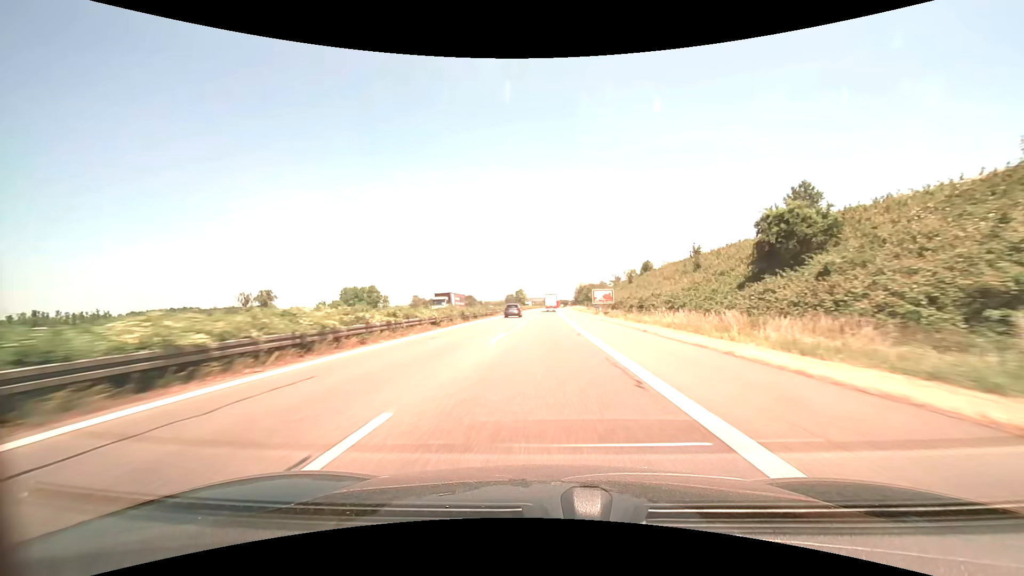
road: motorway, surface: asphalt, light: Day
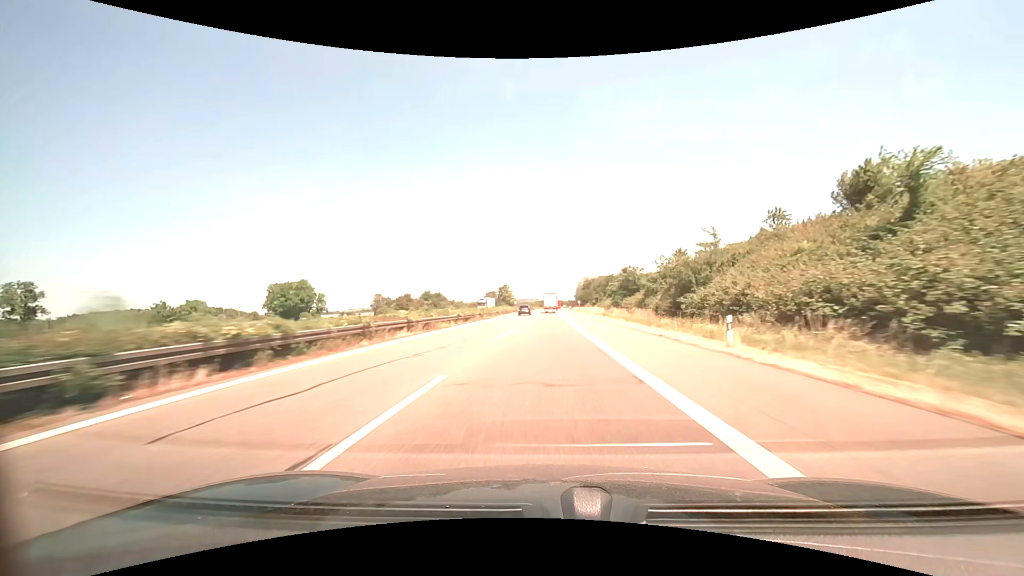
(+0.6, +87.0) m; +1°
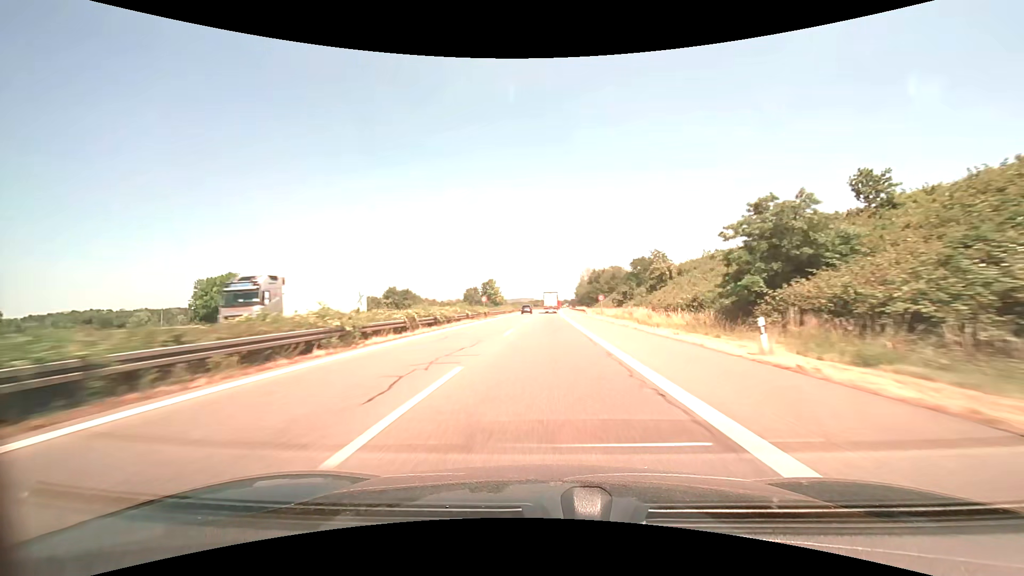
(+0.2, +52.3) m; +1°
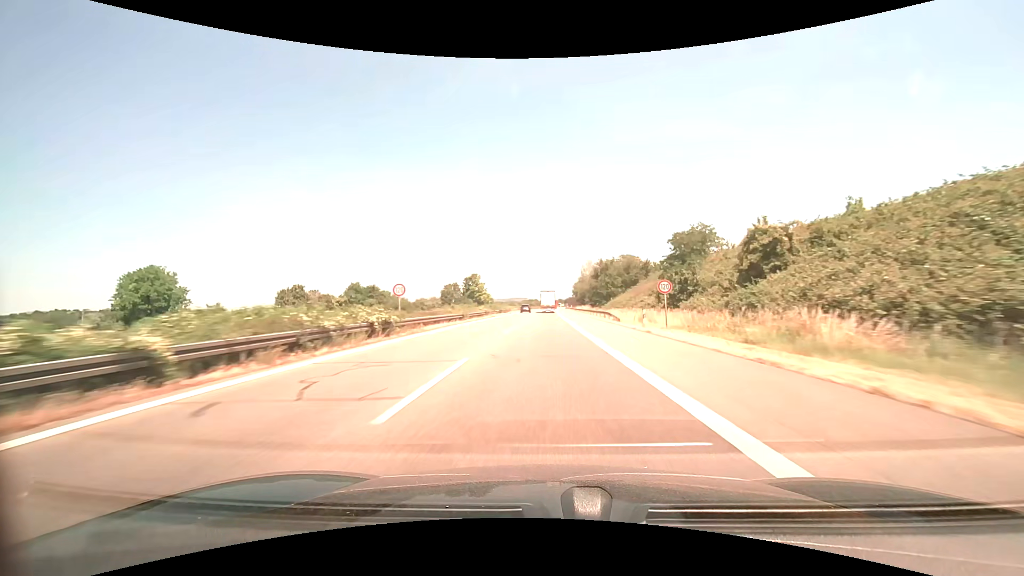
(+0.2, +34.9) m; +1°
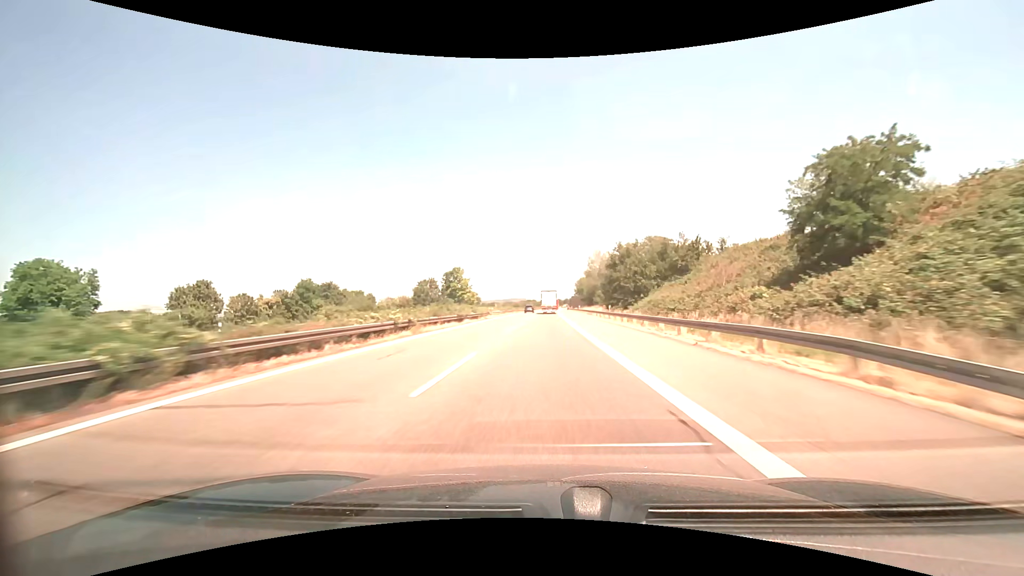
(+0.2, +34.7) m; 0°
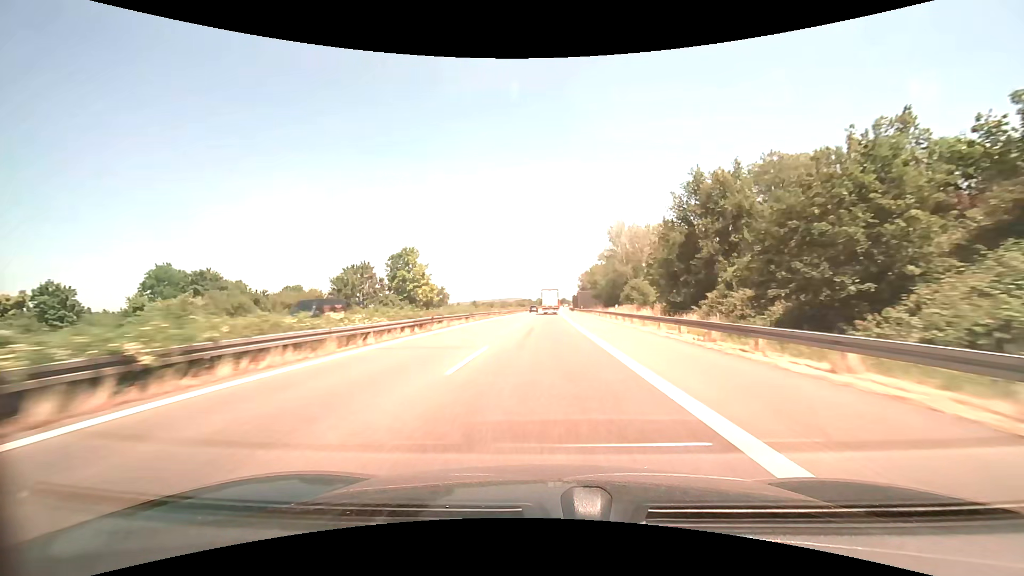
(+0.1, +51.4) m; 0°
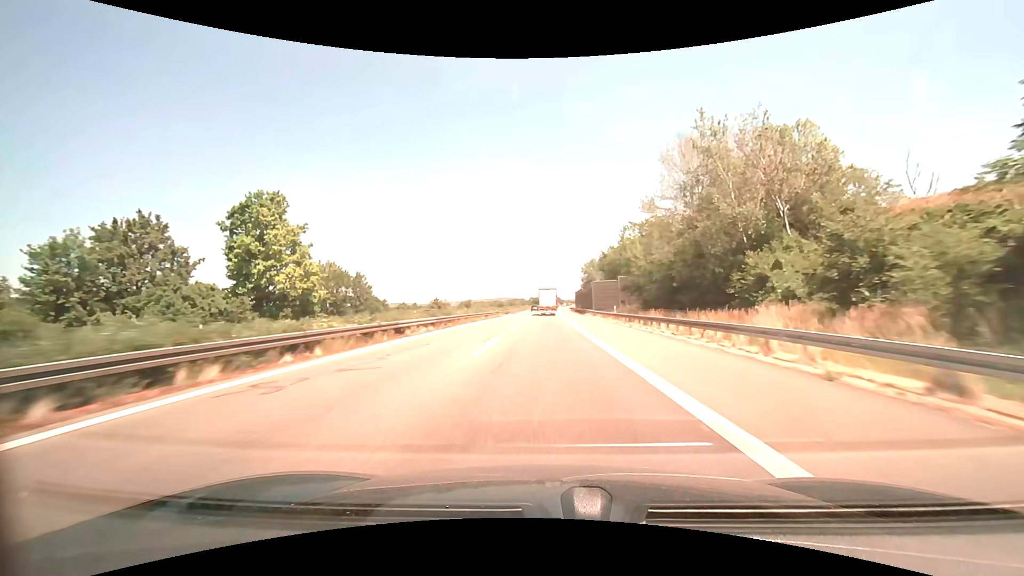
(+0.3, +50.4) m; +1°
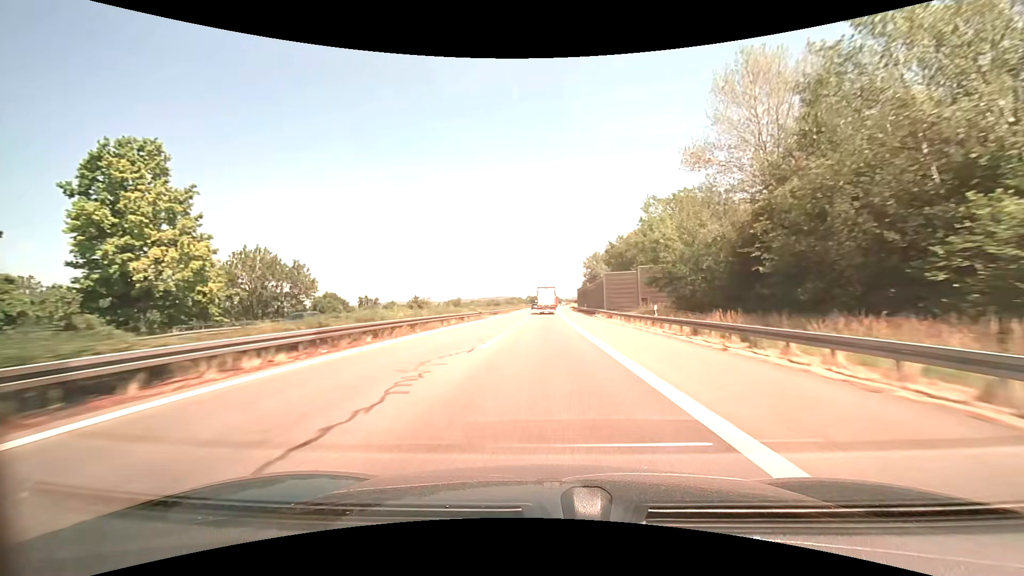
(0.0, +16.6) m; 0°
(0, +10) (0, +20) (0, +30) (0, +40) (0, +50) (0, +60) (+1, +70) (+1, +80) (+1, +90) (+1, +100) m
